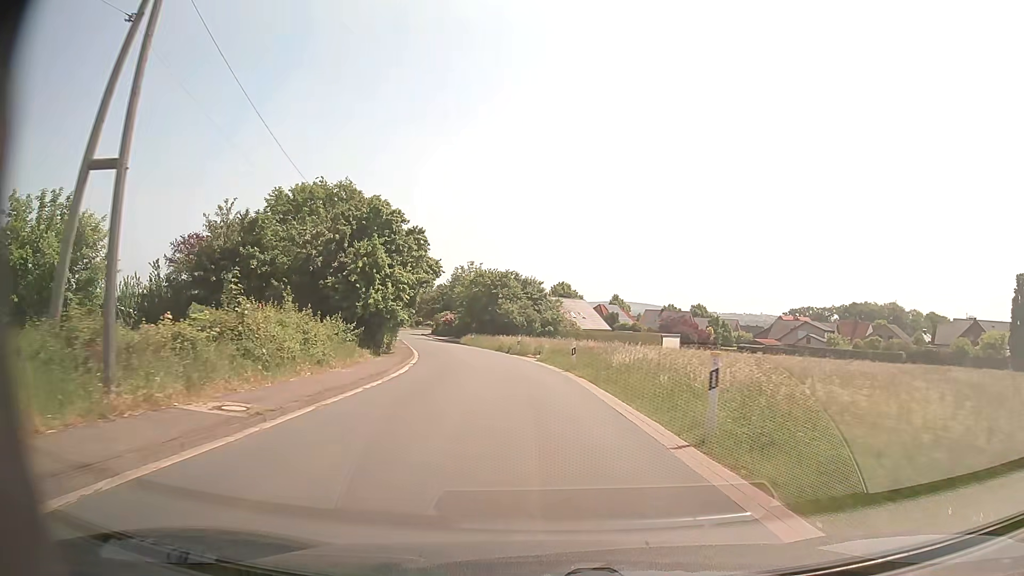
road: tertiary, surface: asphalt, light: Day
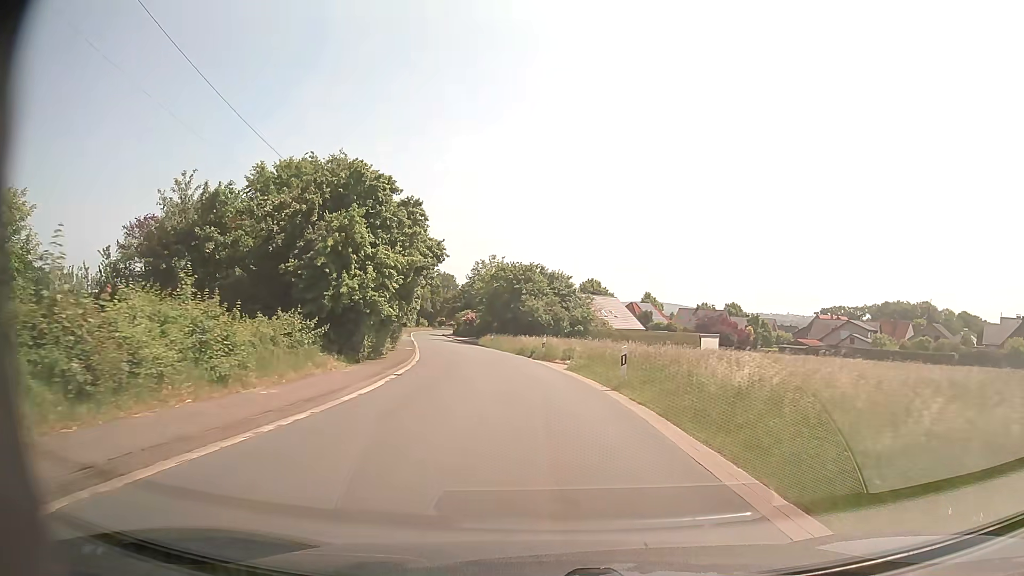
(-0.1, +8.2) m; -2°
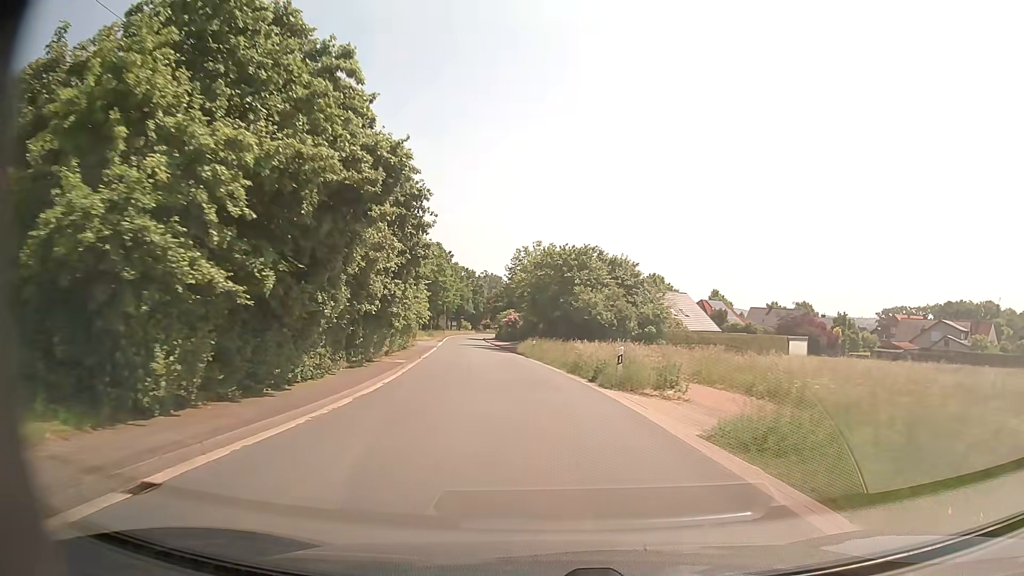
(-0.6, +16.7) m; -4°
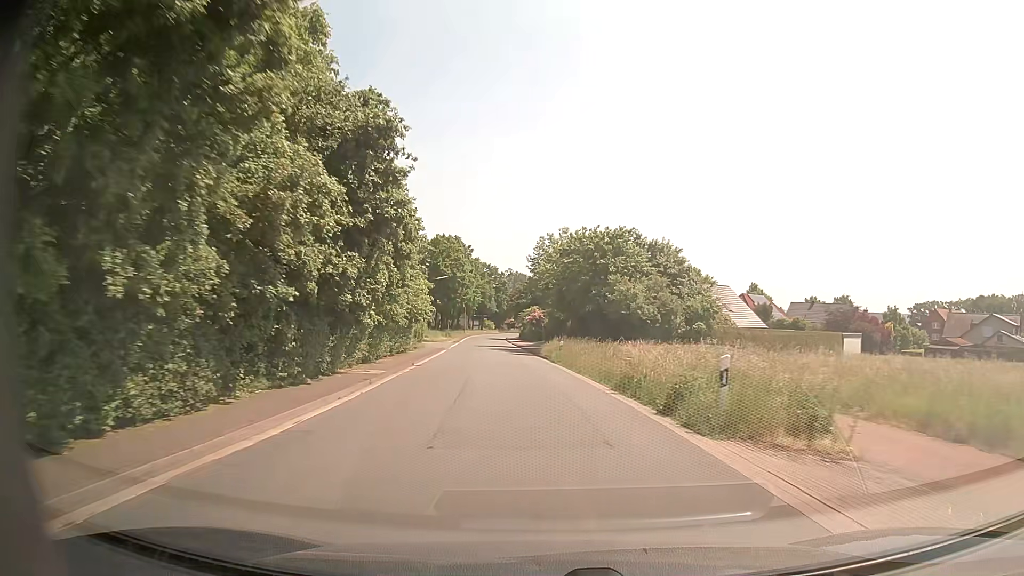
(-0.1, +8.5) m; -2°
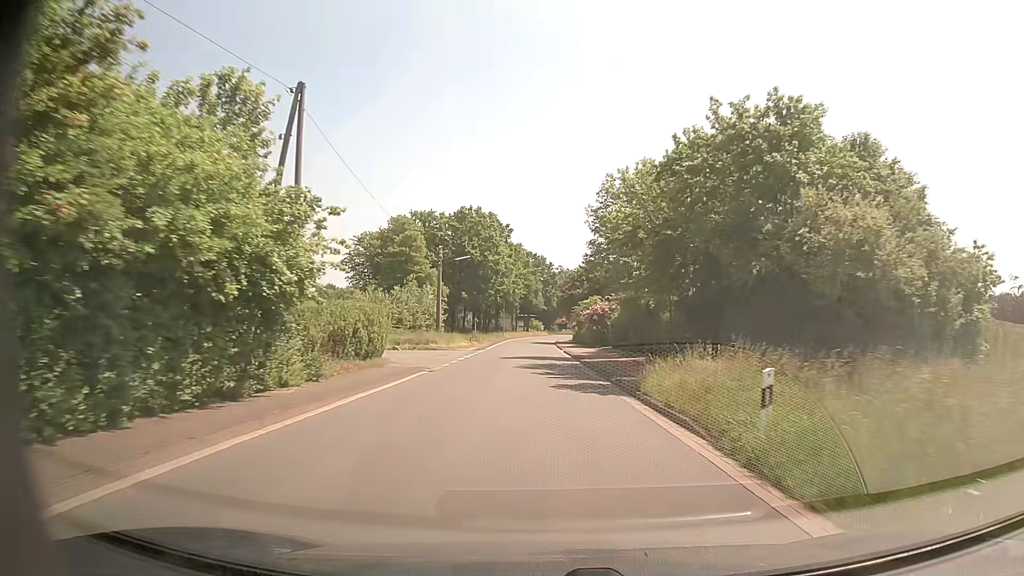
(-1.4, +26.0) m; -5°
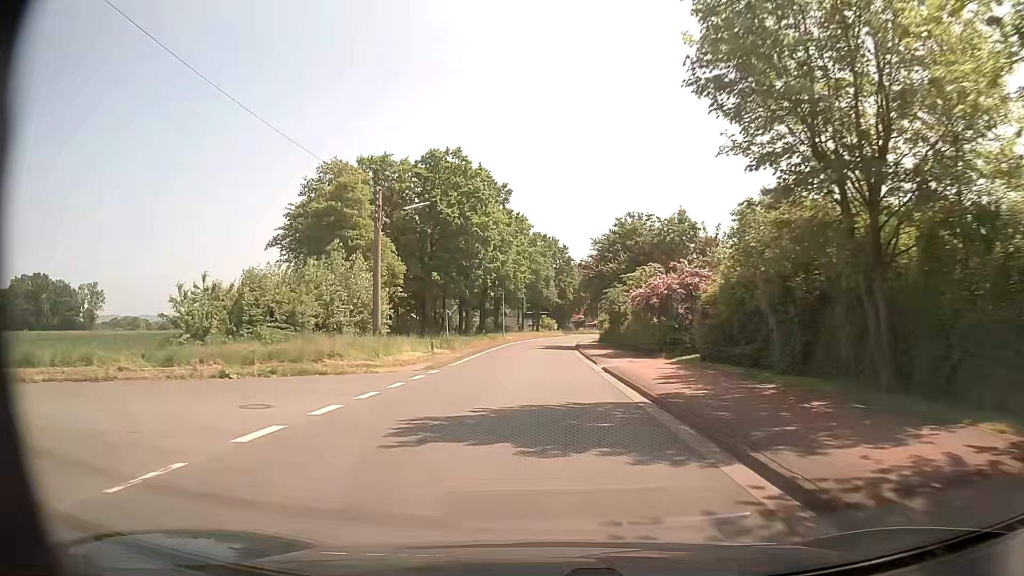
(-0.3, +26.7) m; -1°
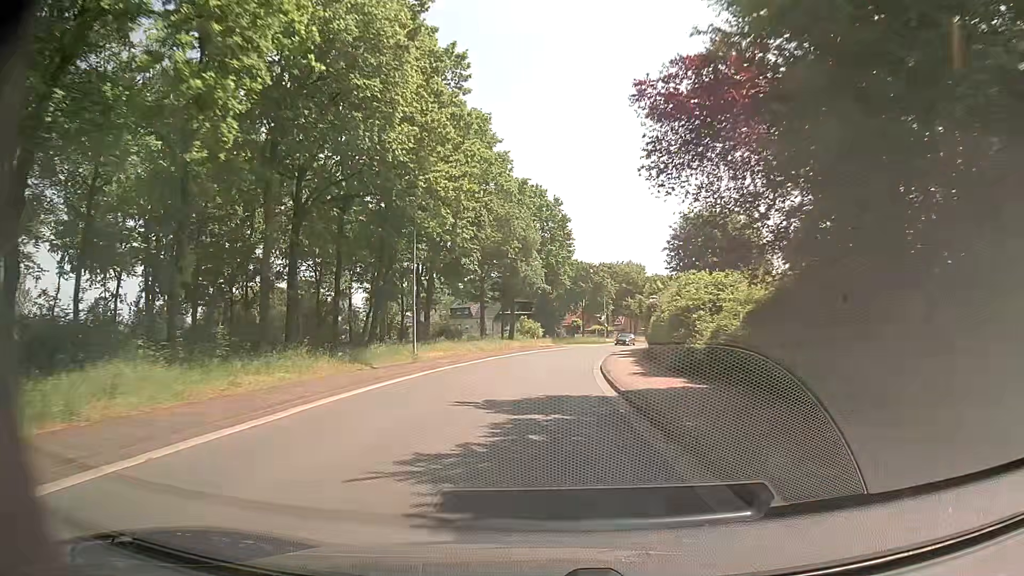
(+0.3, +43.5) m; +1°
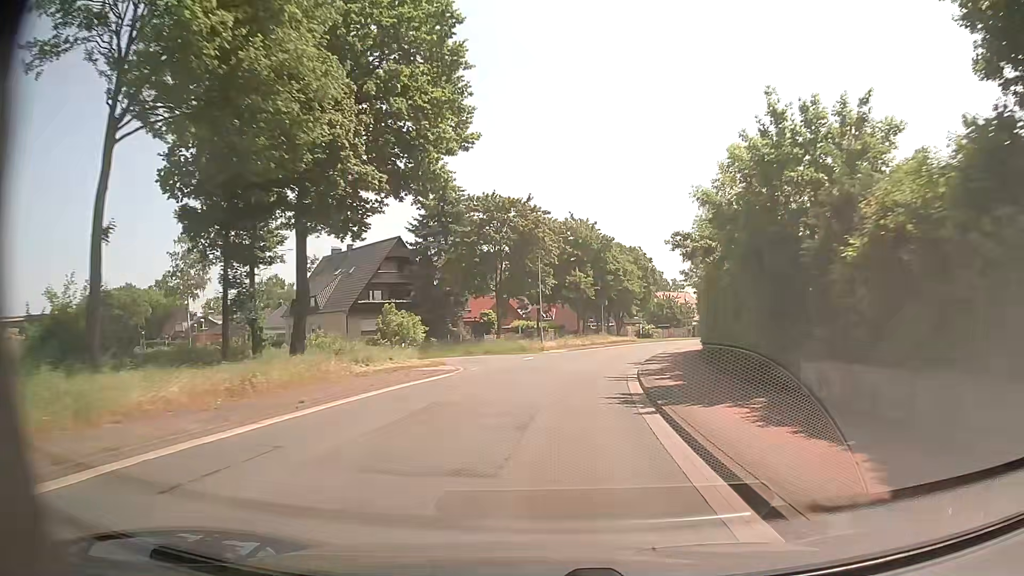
(+2.0, +43.5) m; +6°
(0, +10) (+1, +20) (+3, +30) (+5, +40) (+7, +49) (+10, +59) (+14, +68) (+18, +77) (+22, +86) (+27, +95) m
